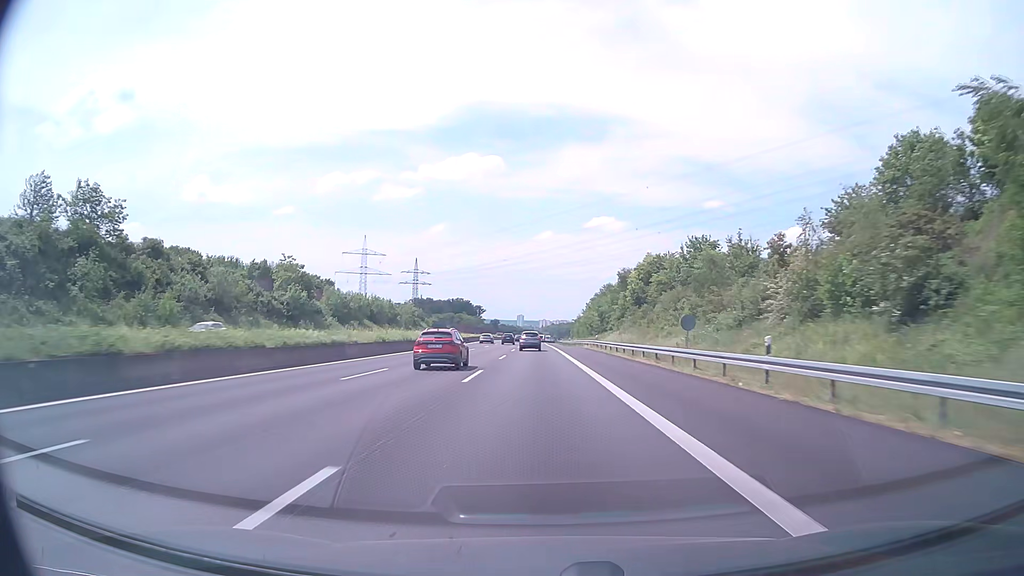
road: motorway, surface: asphalt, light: Day
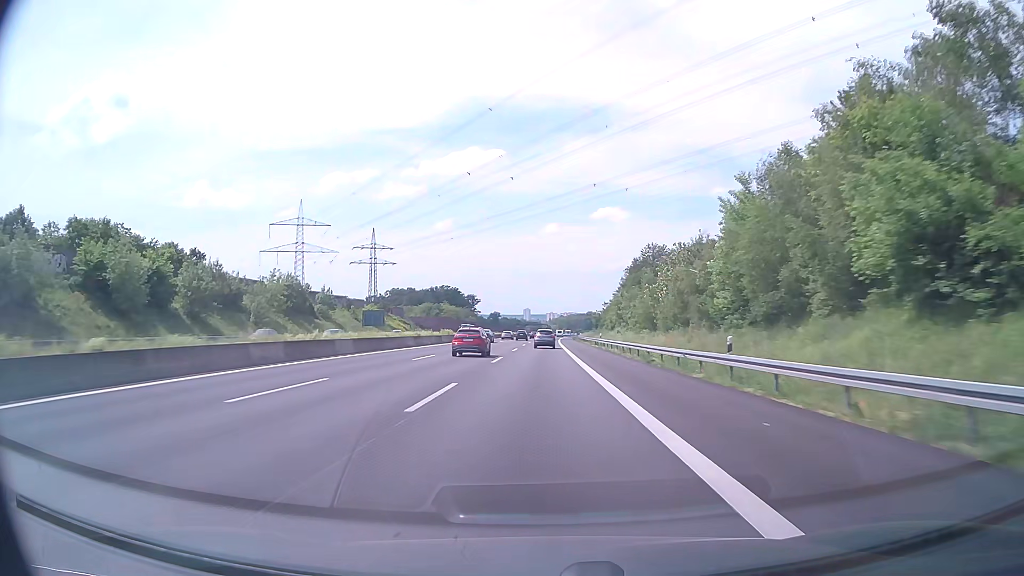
(-0.5, +97.0) m; 0°
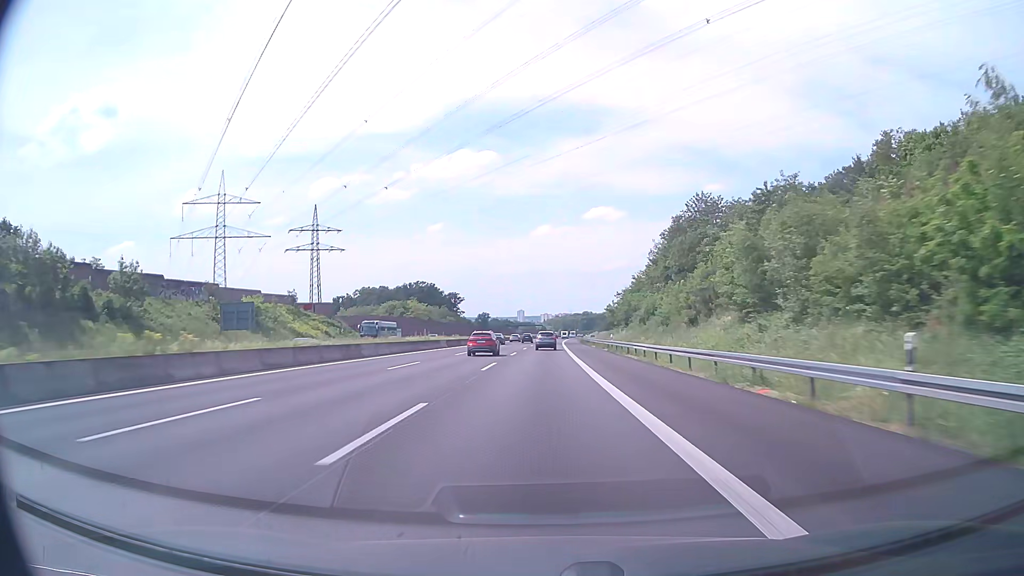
(+0.1, +58.3) m; 0°
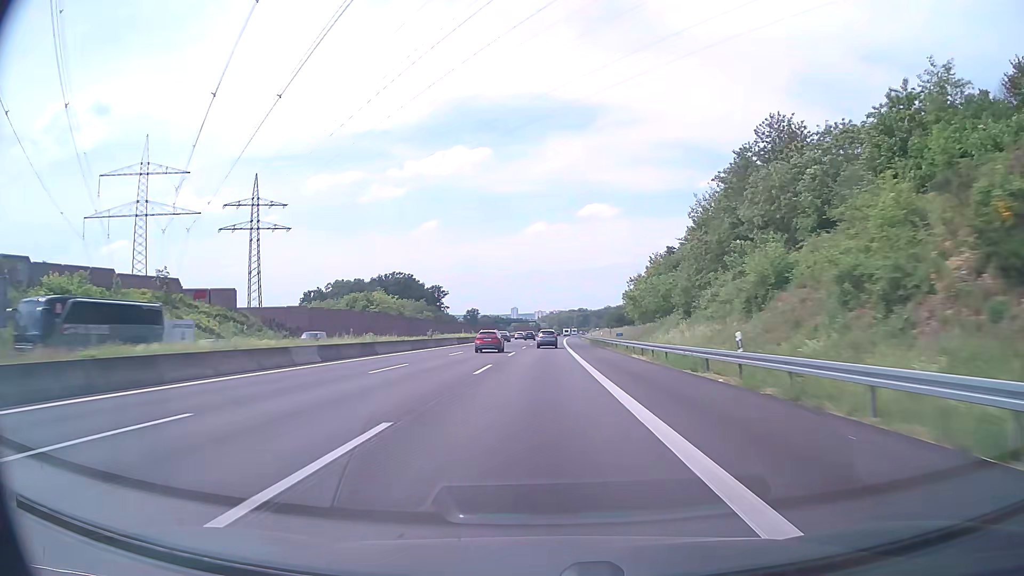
(+0.1, +38.8) m; 0°
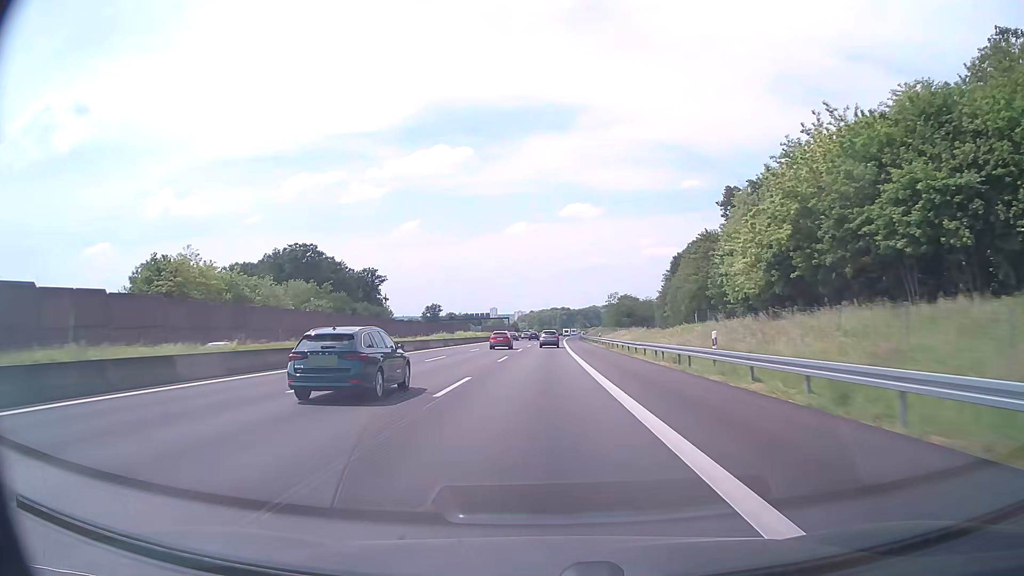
(+1.4, +96.9) m; +2°
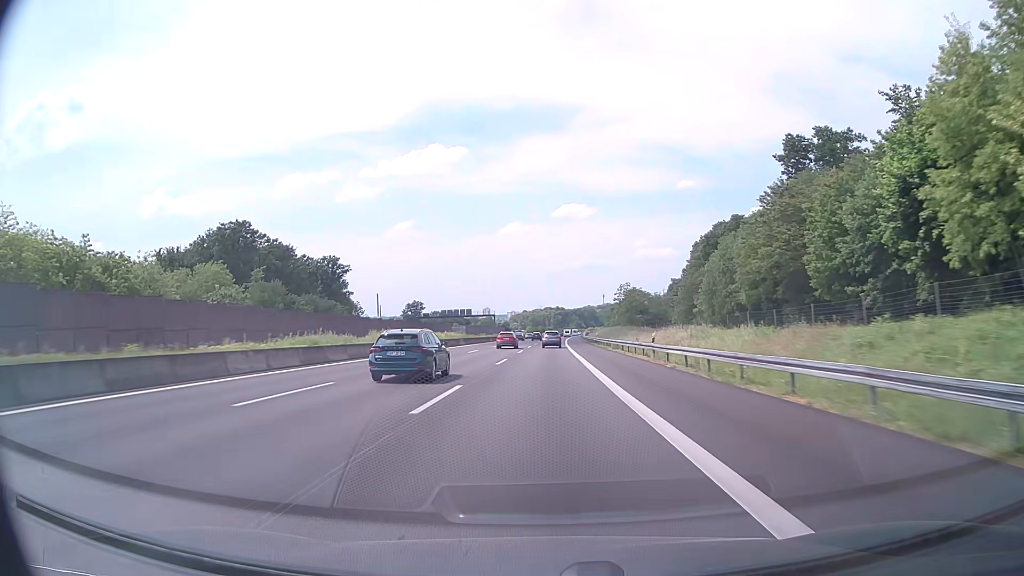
(+0.1, +38.8) m; 0°
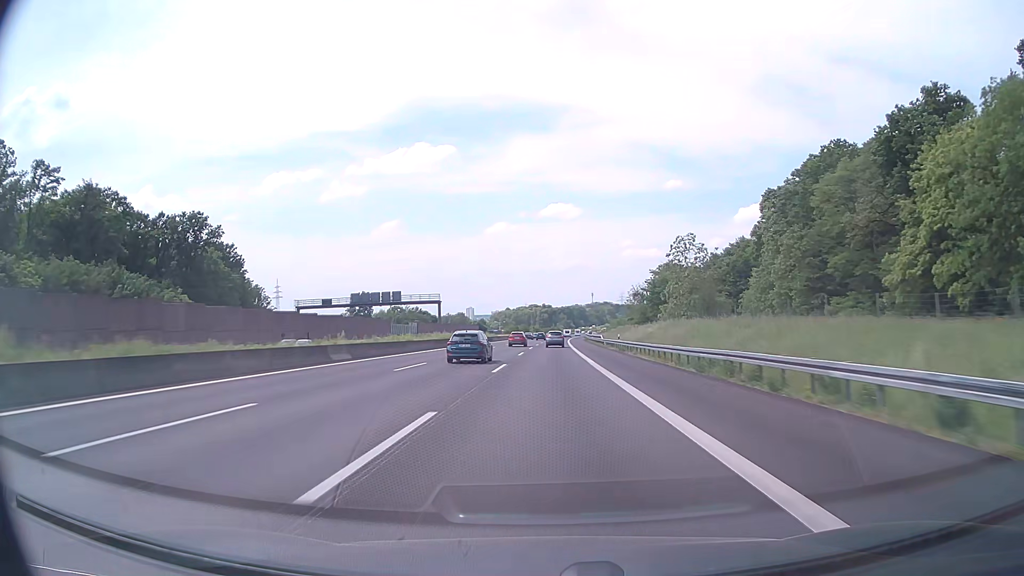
(+0.7, +77.4) m; +1°
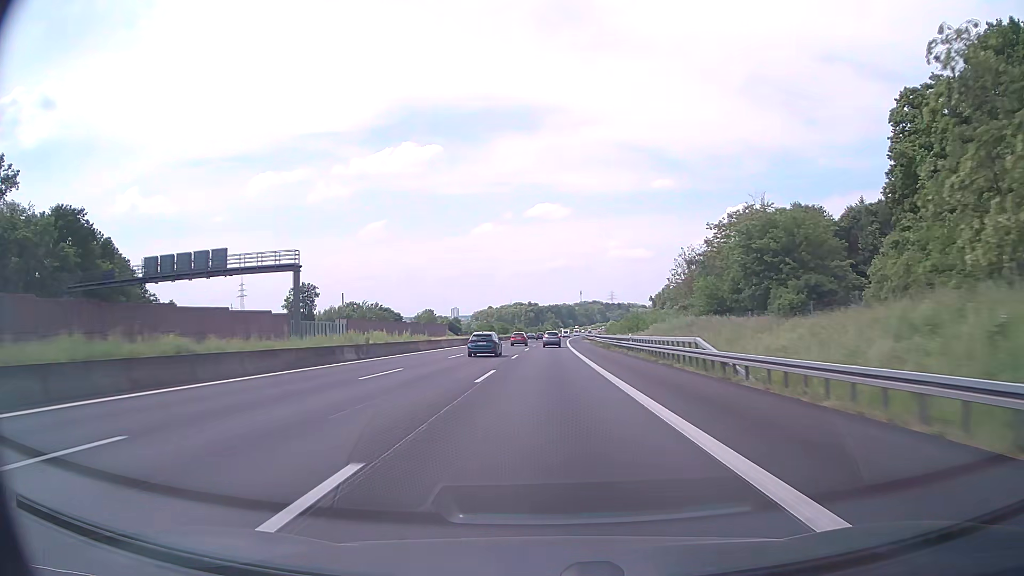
(+0.7, +58.0) m; +1°
(0, +10) (0, +20) (0, +30) (0, +40) (0, +50) (0, +60) (+1, +70) (+1, +80) (+1, +90) (+1, +100) m
